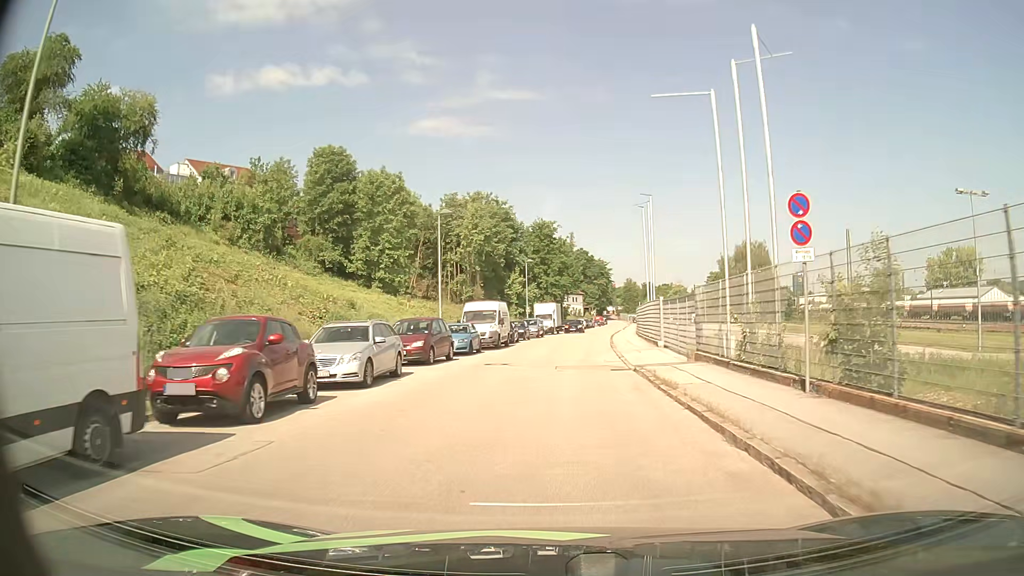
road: residential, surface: asphalt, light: Day
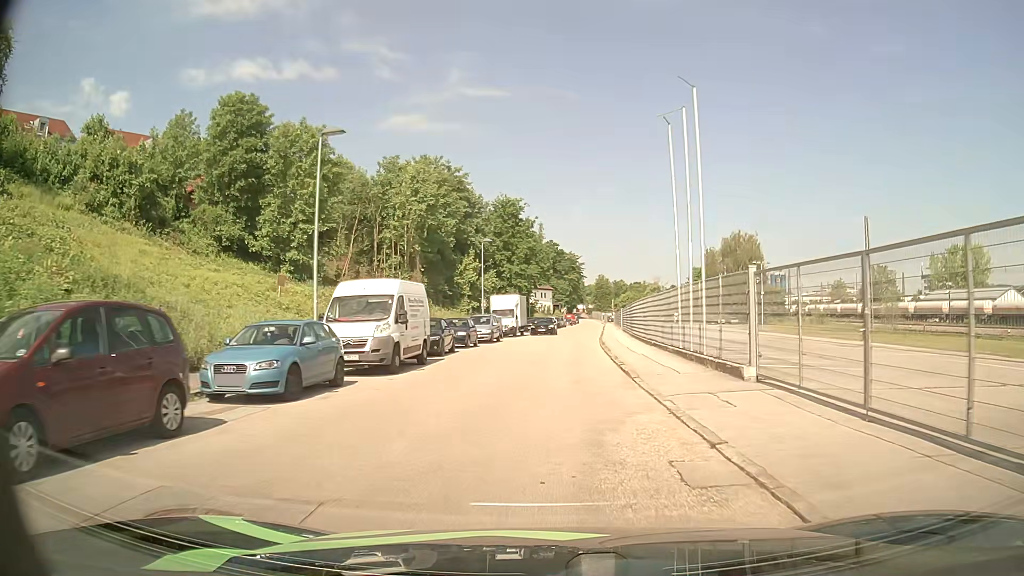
(+0.4, +17.5) m; +3°
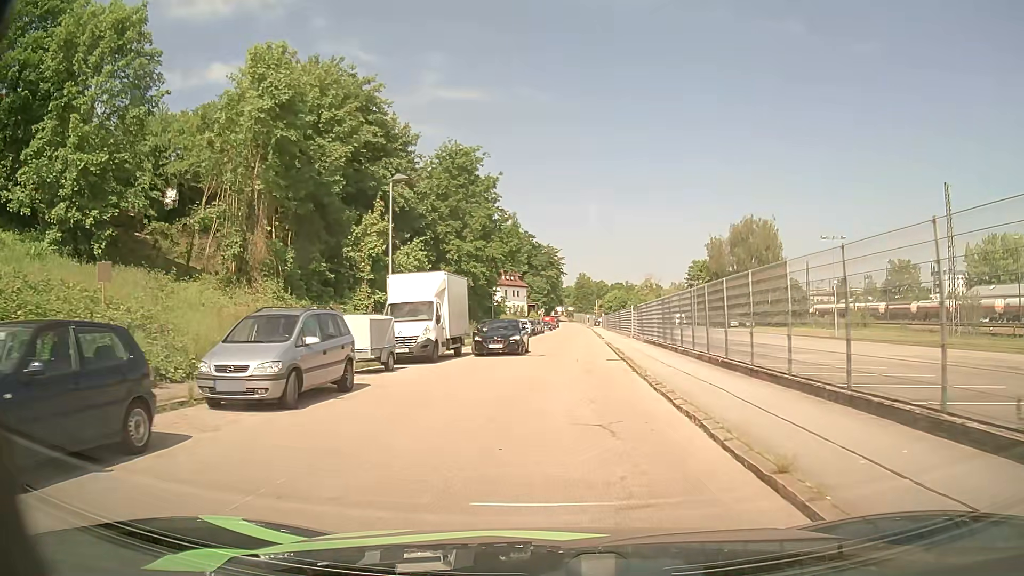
(+0.1, +27.0) m; +1°
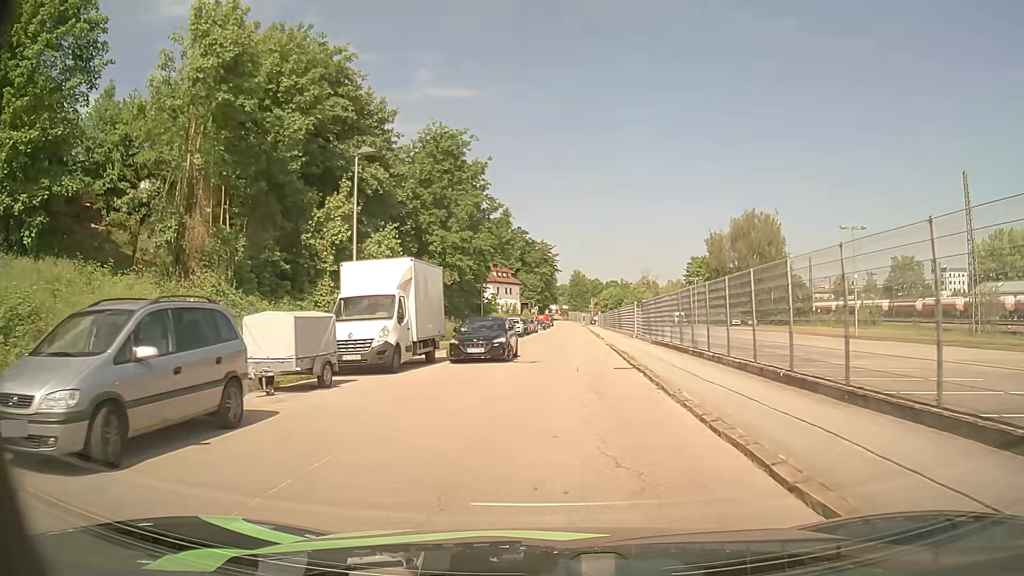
(0.0, +4.9) m; +1°
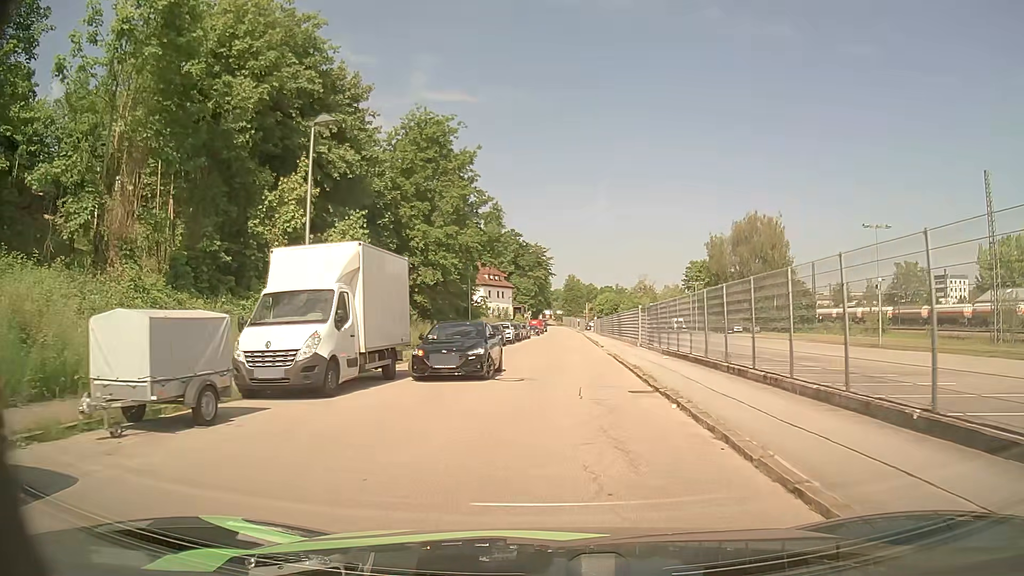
(0.0, +4.8) m; +1°
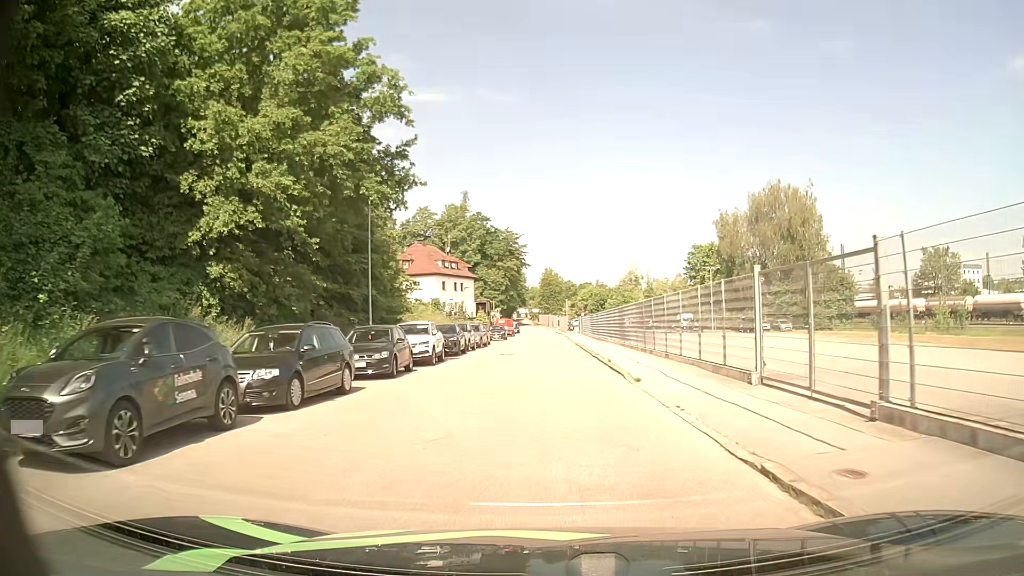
(+0.5, +25.1) m; +2°
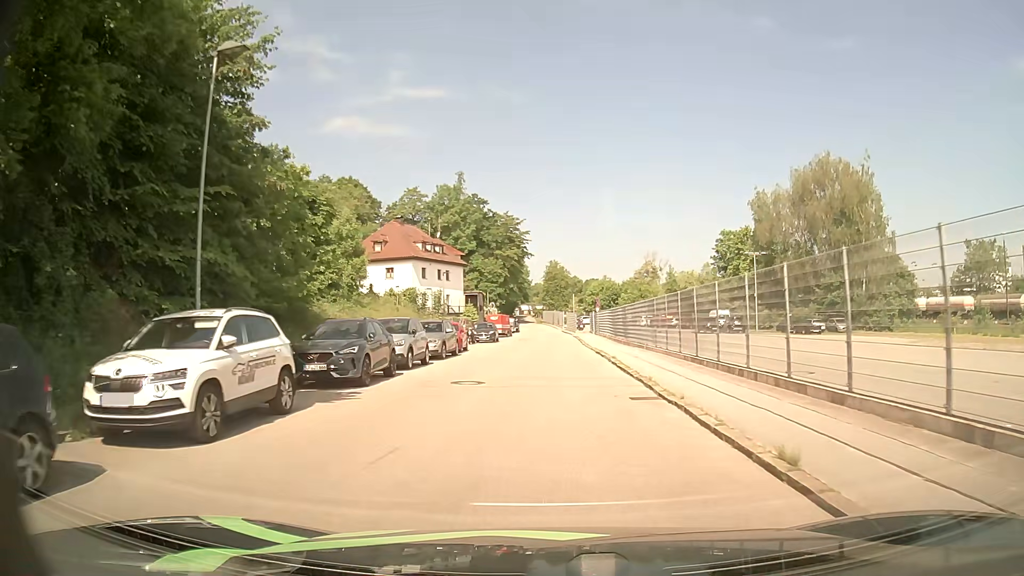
(-0.1, +16.7) m; -1°
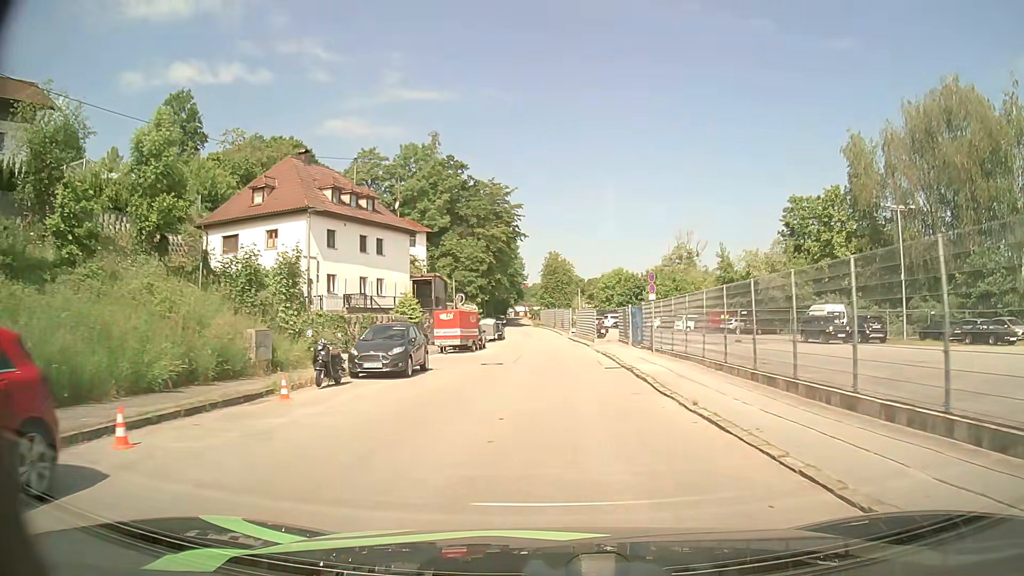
(-0.1, +30.1) m; 0°
(0, +10) (0, +20) (0, +30) (0, +40) (0, +50) (0, +60) (-1, +70) (-2, +80) (-2, +90) (-3, +100) m
